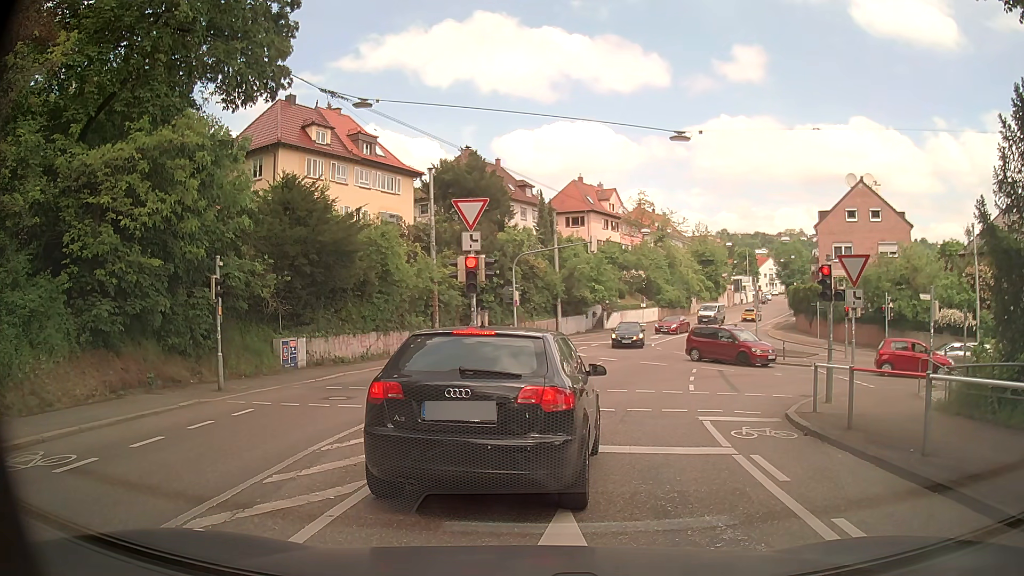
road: secondary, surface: asphalt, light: Day
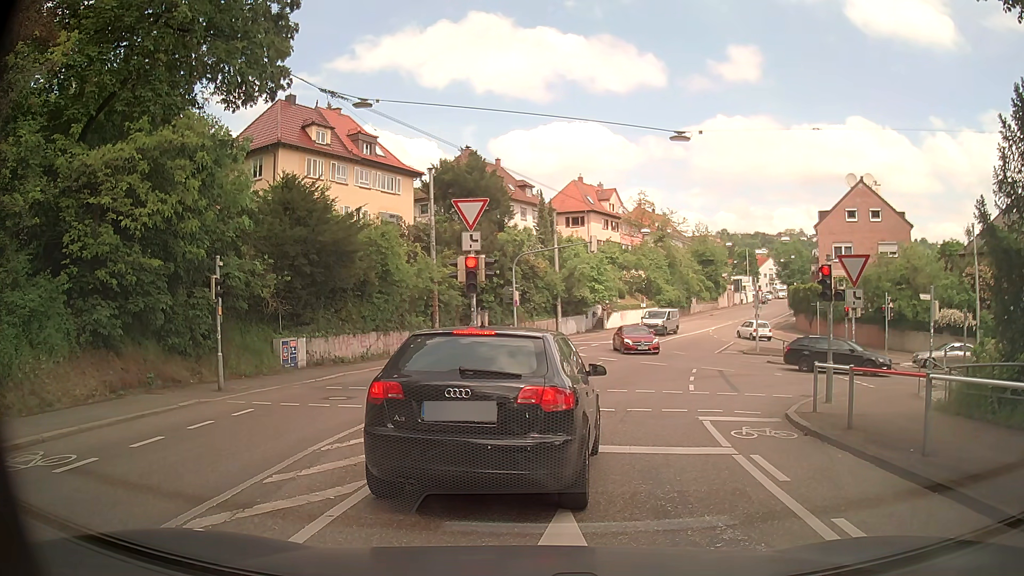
(0.0, 0.0) m; 0°
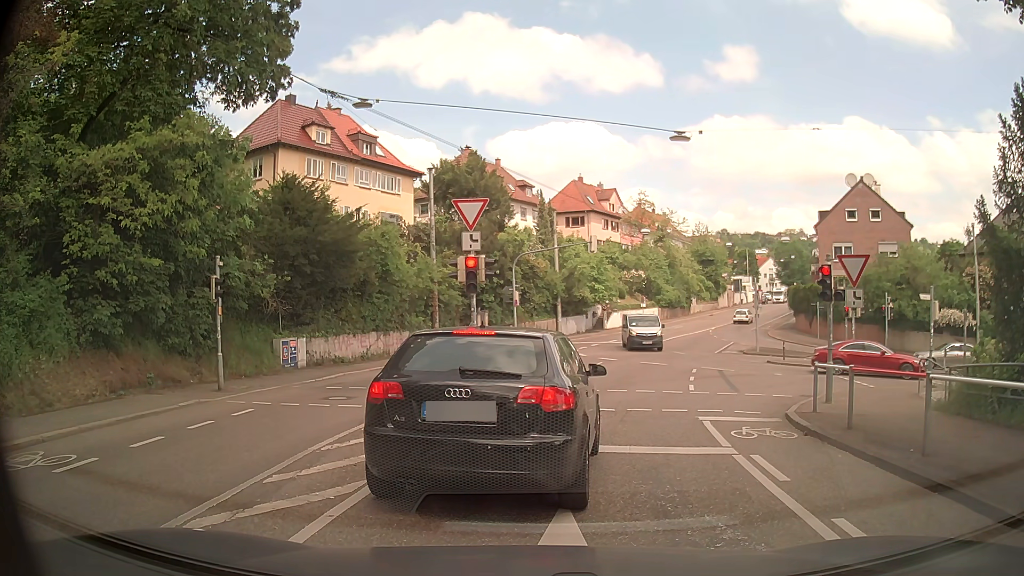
(0.0, 0.0) m; 0°
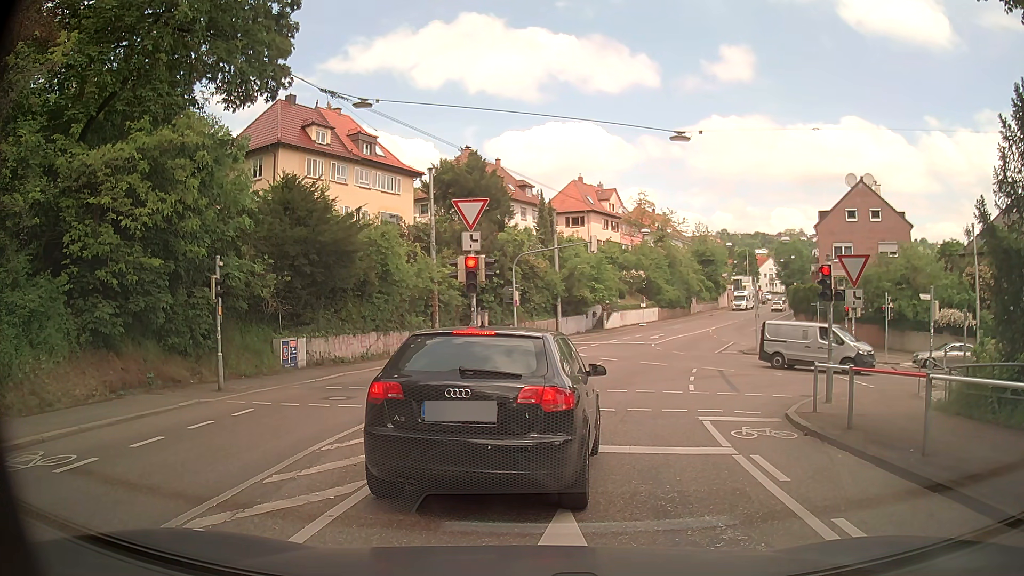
(0.0, 0.0) m; 0°
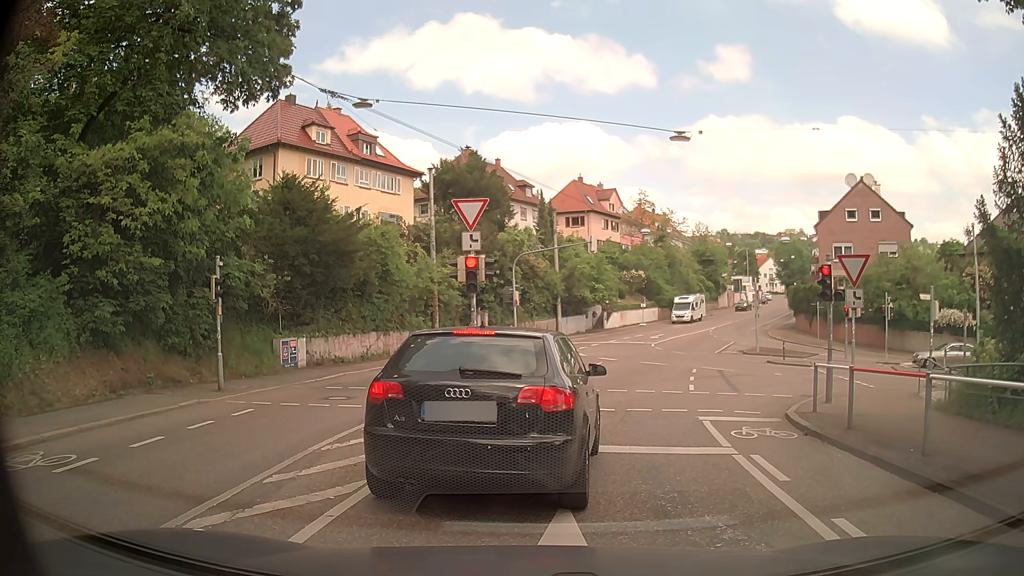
(0.0, 0.0) m; 0°
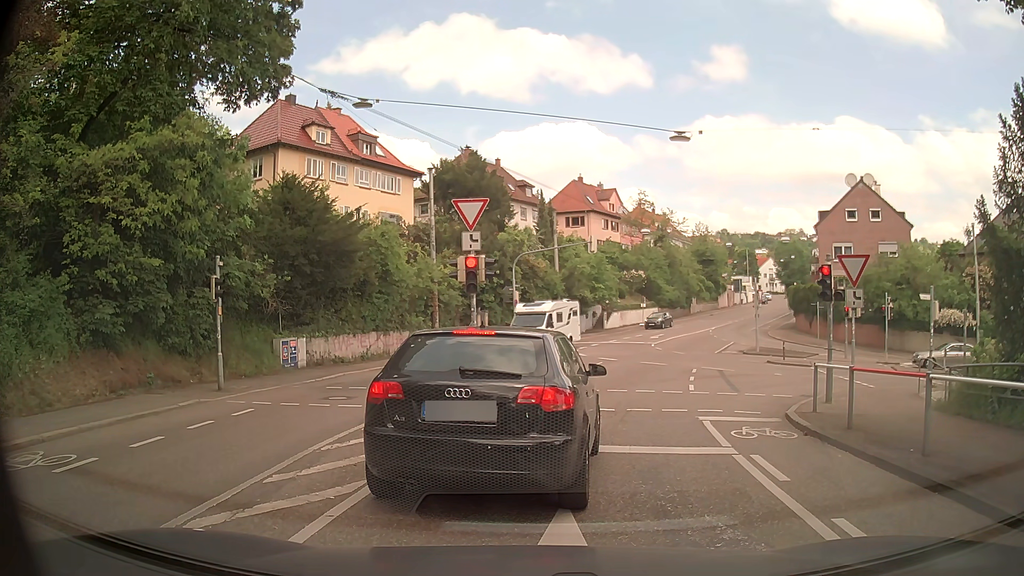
(0.0, 0.0) m; 0°
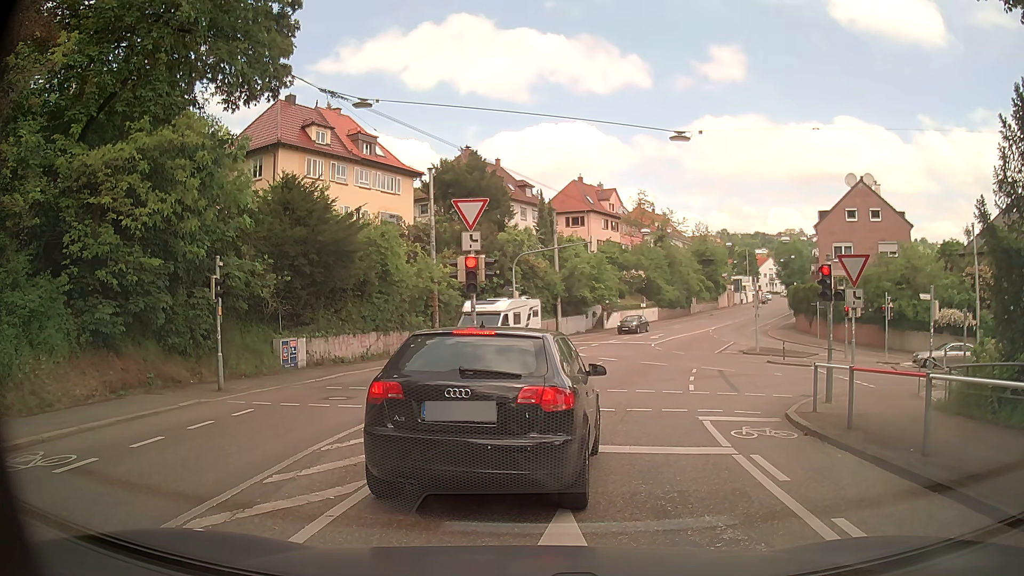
(0.0, 0.0) m; 0°
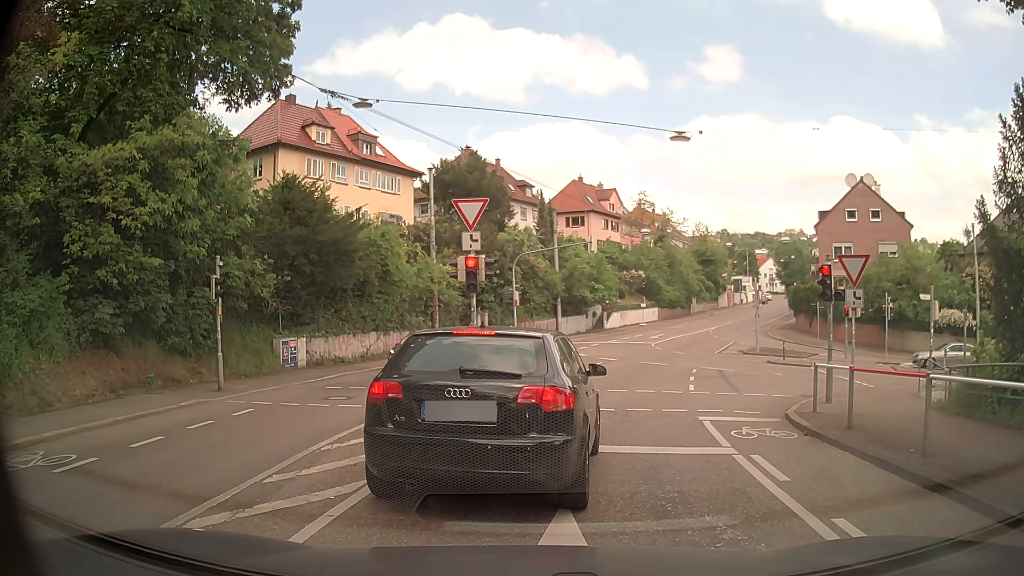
(0.0, 0.0) m; 0°
(0, +10) (+2, +20) (+4, +30) (+7, +39) (+11, +48) (+15, +57) (+20, +66) (+24, +75) (+29, +84) (+34, +93) m
